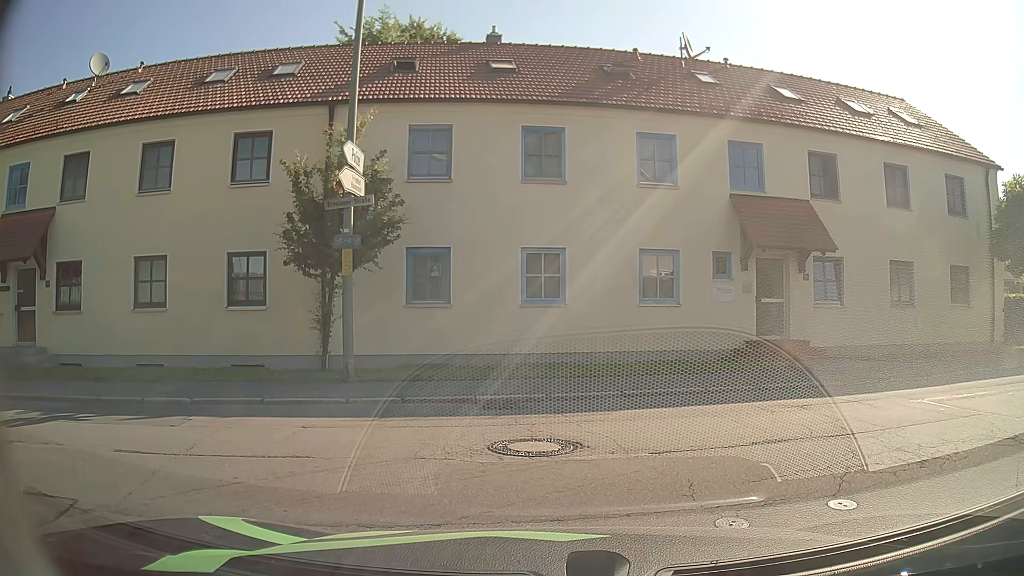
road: residential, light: Day
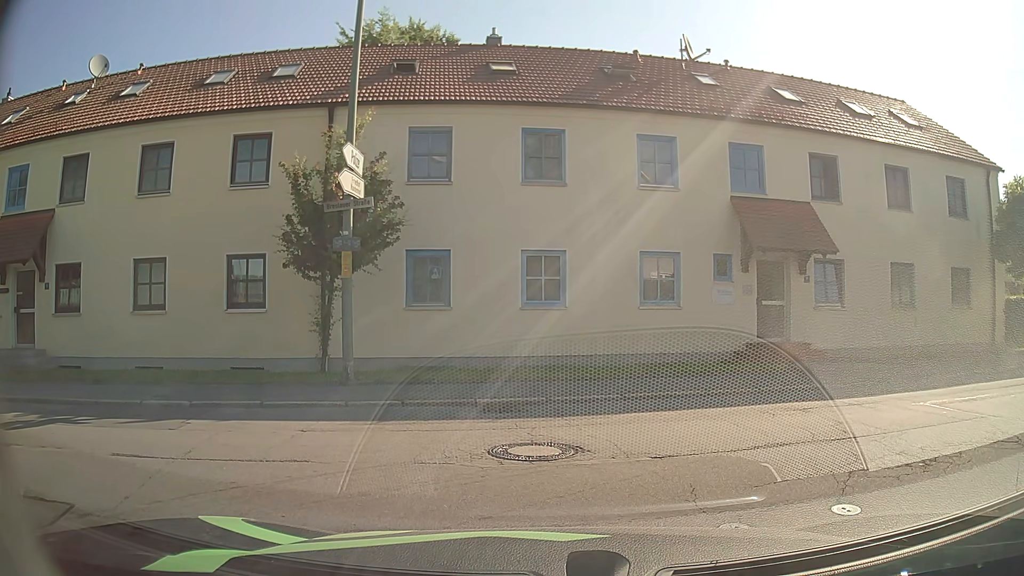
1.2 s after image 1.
(0.0, +0.1) m; 0°
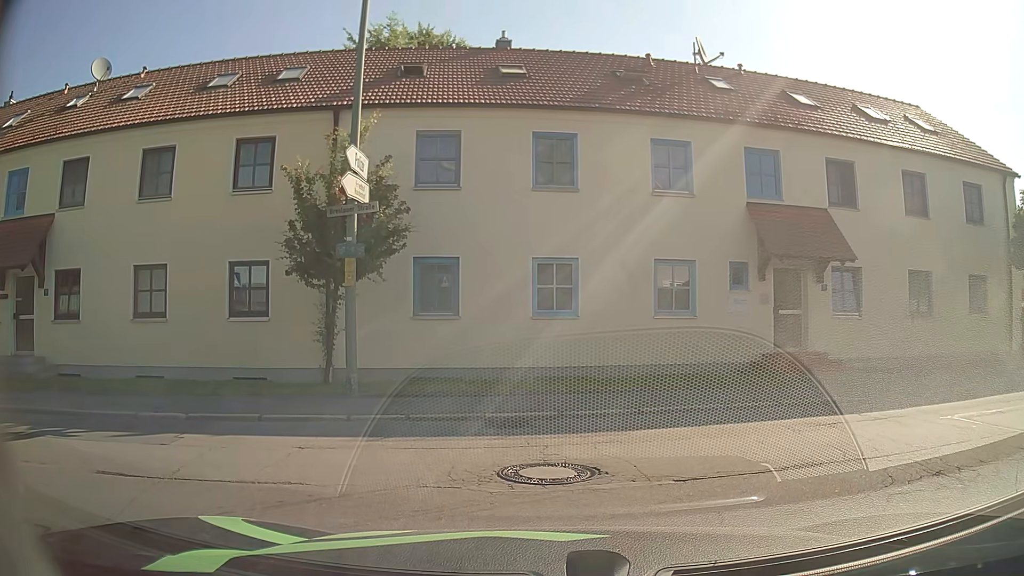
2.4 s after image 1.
(0.0, +0.5) m; 0°
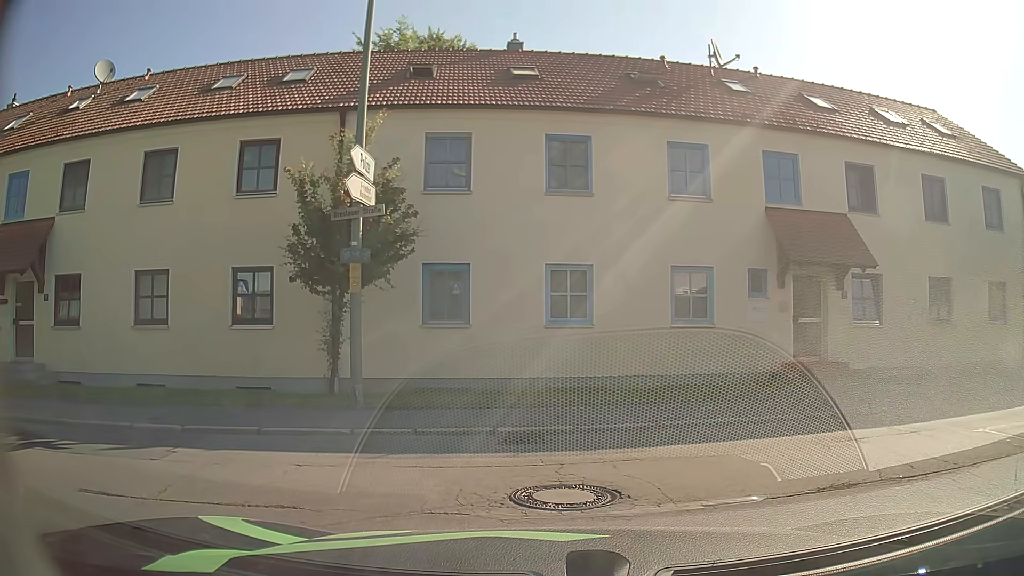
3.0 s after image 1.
(0.0, +0.5) m; 0°
